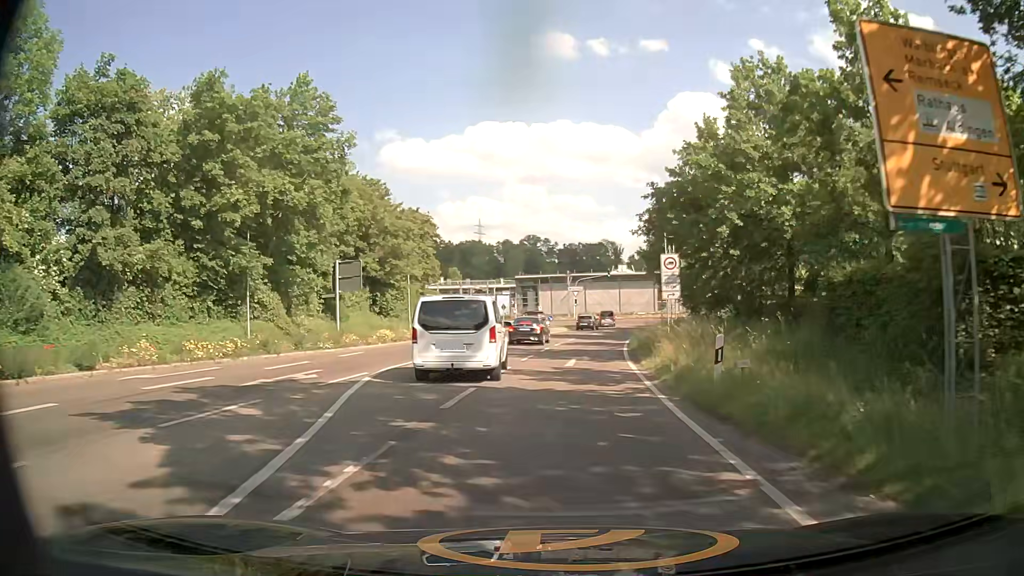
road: secondary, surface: asphalt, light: Day
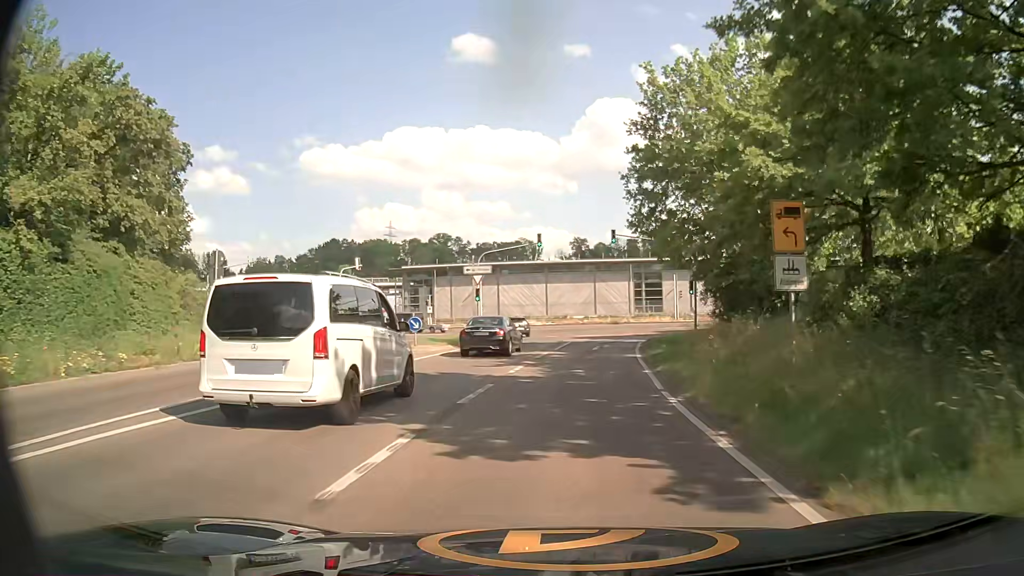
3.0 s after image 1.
(+1.7, +35.5) m; +6°
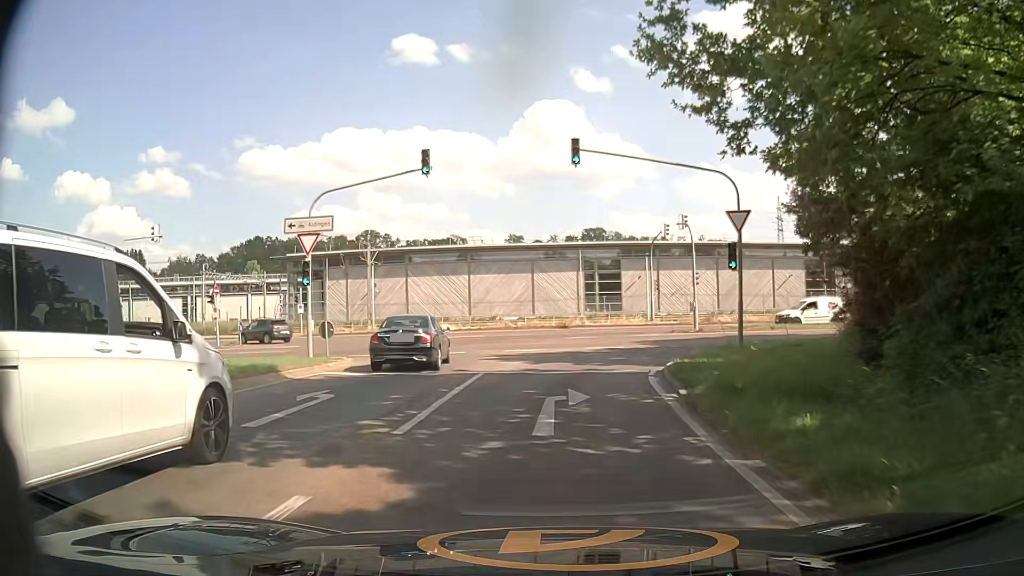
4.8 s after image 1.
(+1.2, +20.8) m; +6°
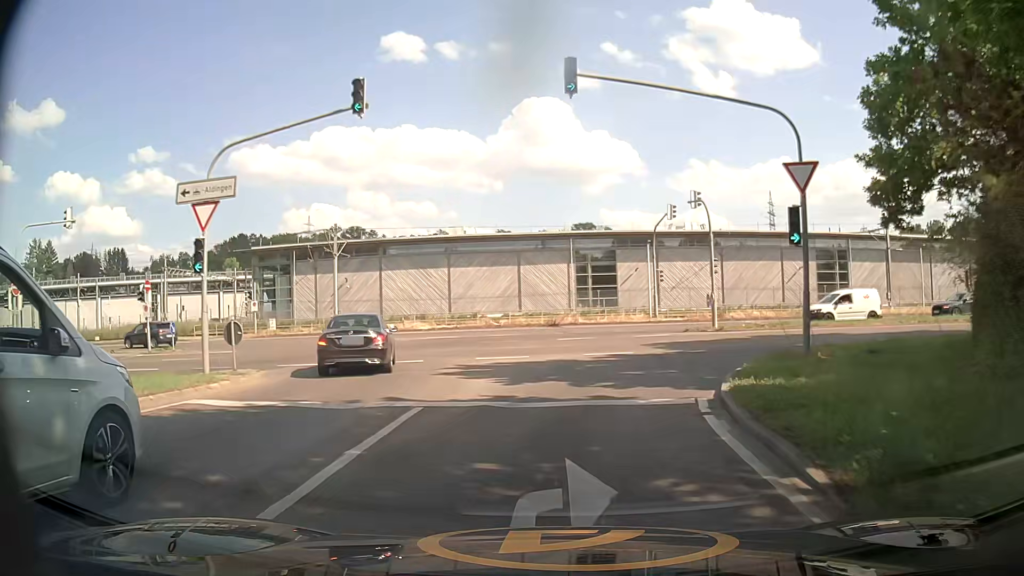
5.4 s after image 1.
(+0.1, +6.2) m; +1°
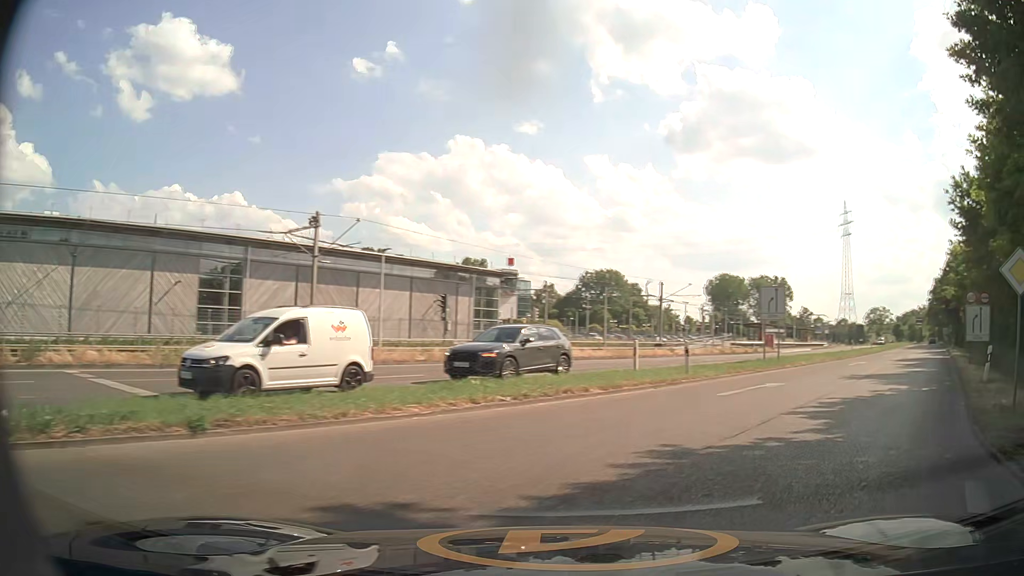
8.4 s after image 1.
(+5.8, +20.4) m; +52°
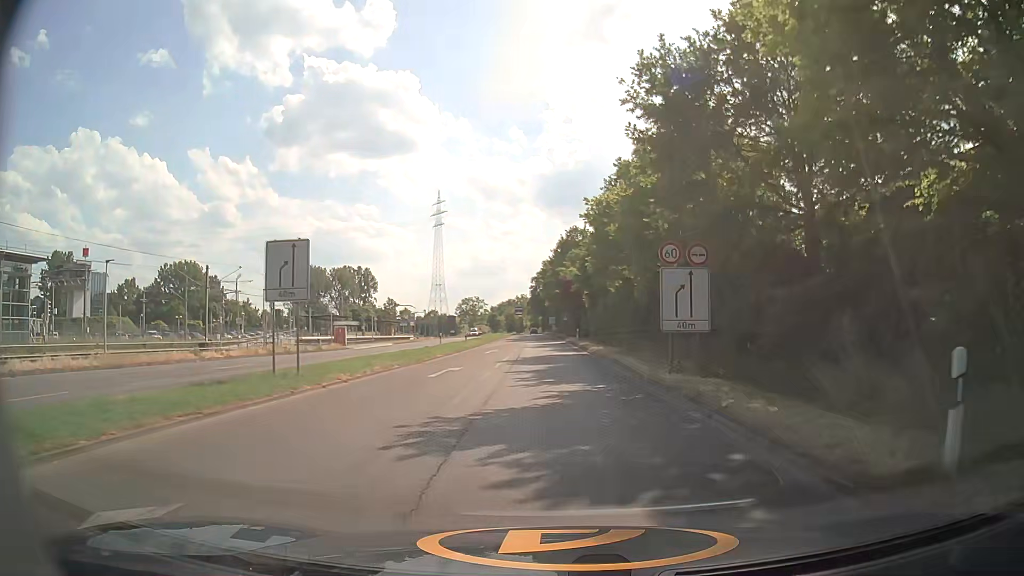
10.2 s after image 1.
(+5.9, +13.5) m; +37°
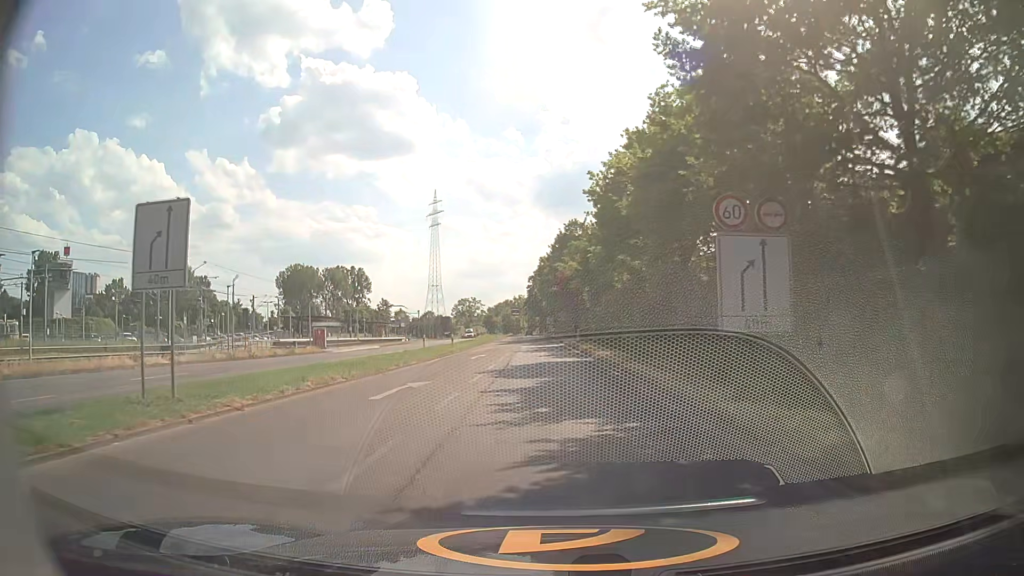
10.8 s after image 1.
(0.0, +6.4) m; -1°
